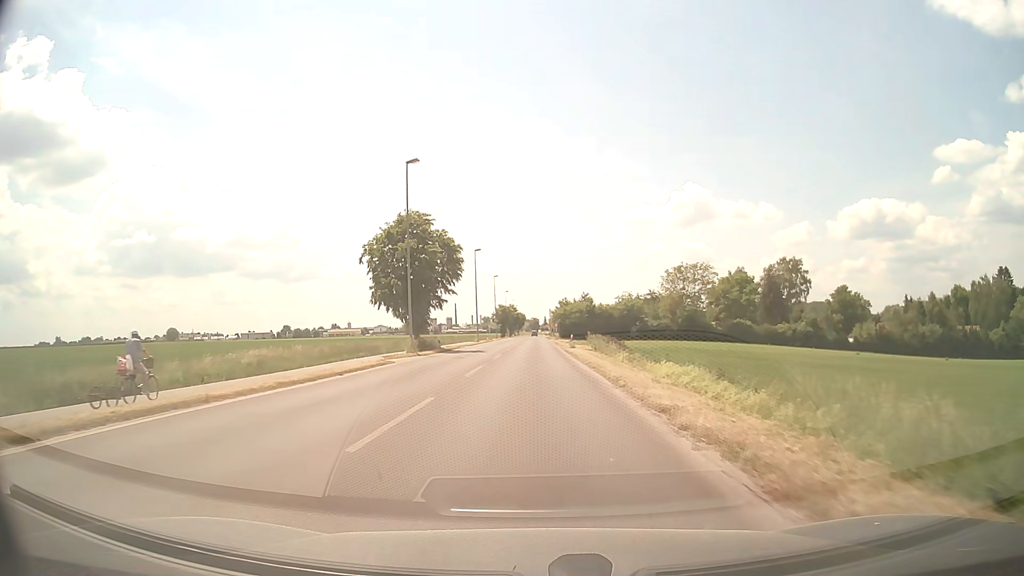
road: secondary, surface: asphalt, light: Day
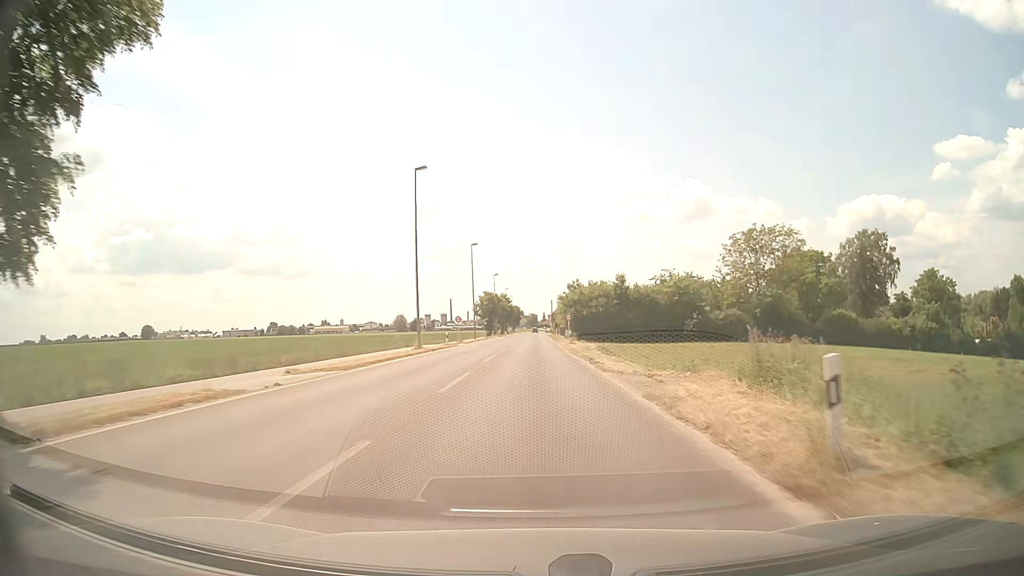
(0.0, +42.3) m; 0°
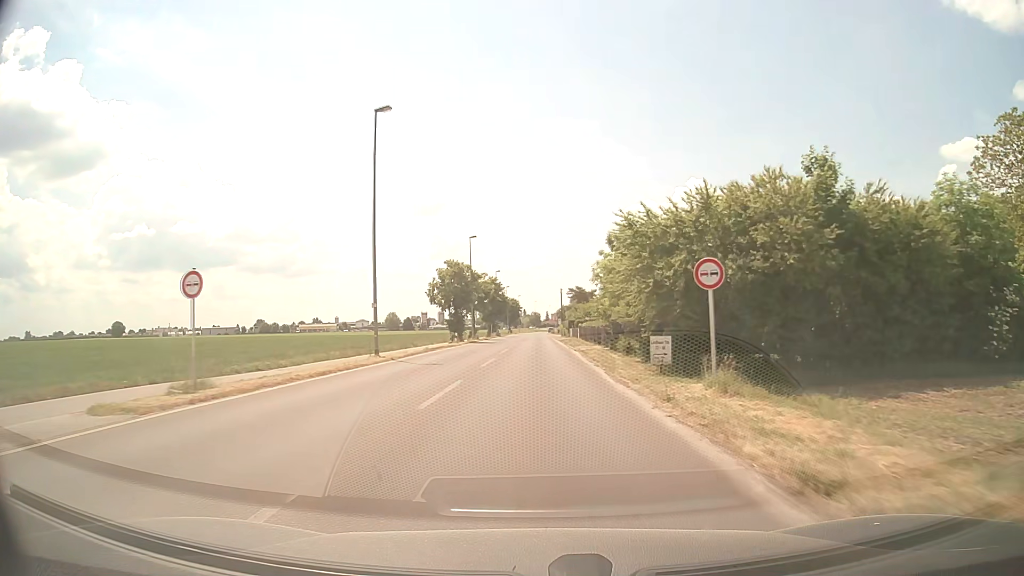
(-0.1, +51.7) m; 0°
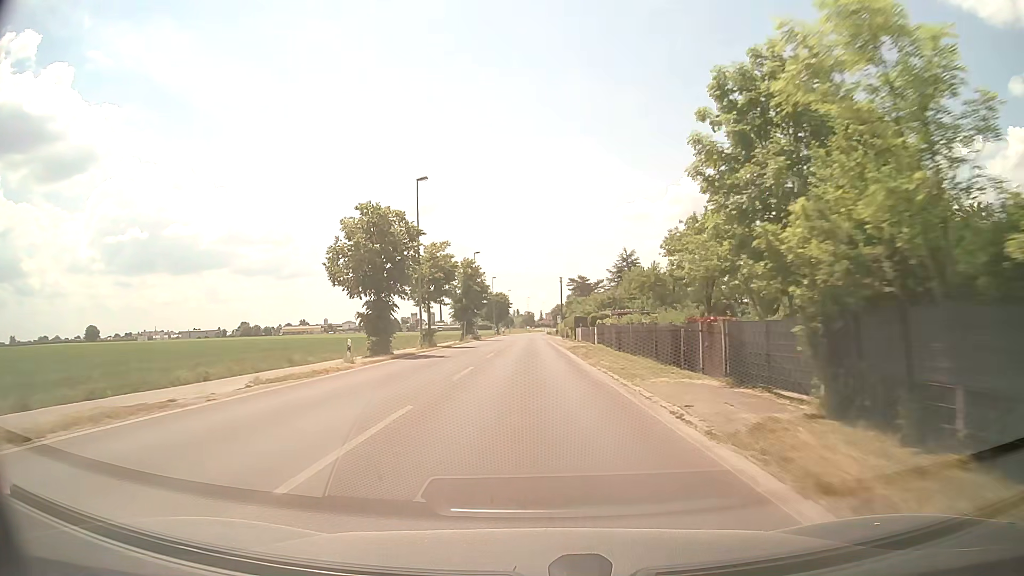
(+0.2, +30.0) m; +1°
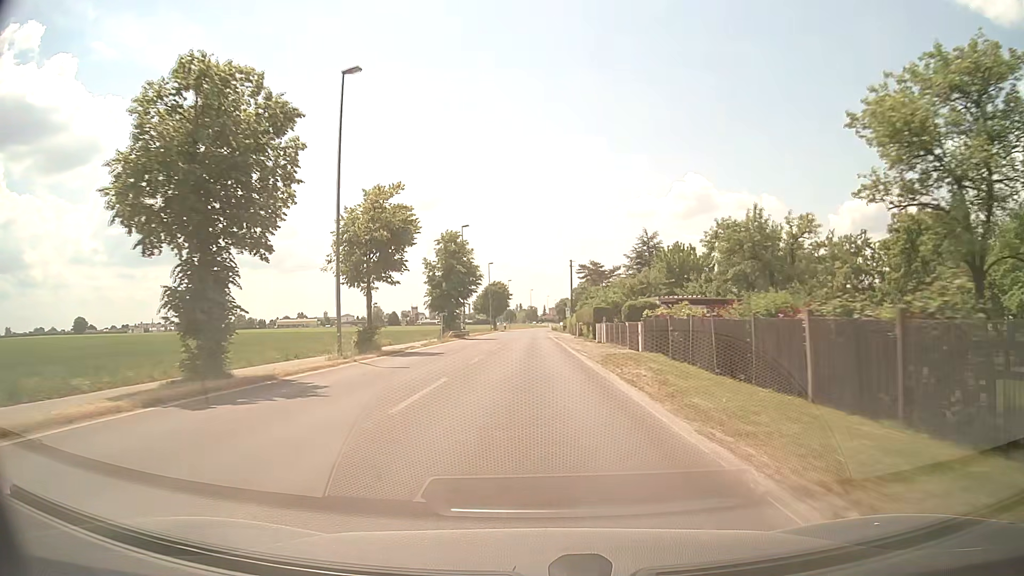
(-0.1, +19.6) m; -1°
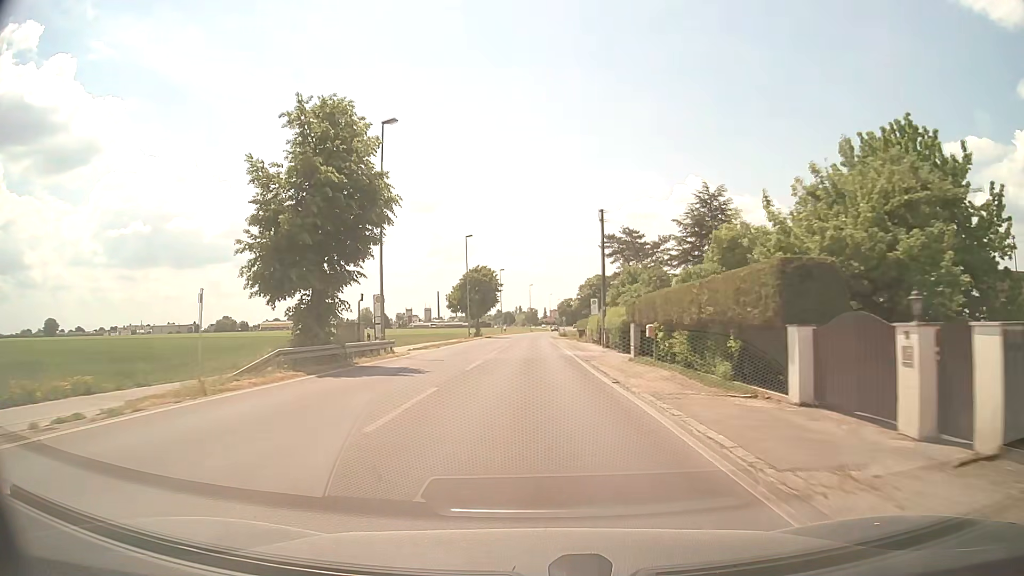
(+0.1, +38.0) m; 0°
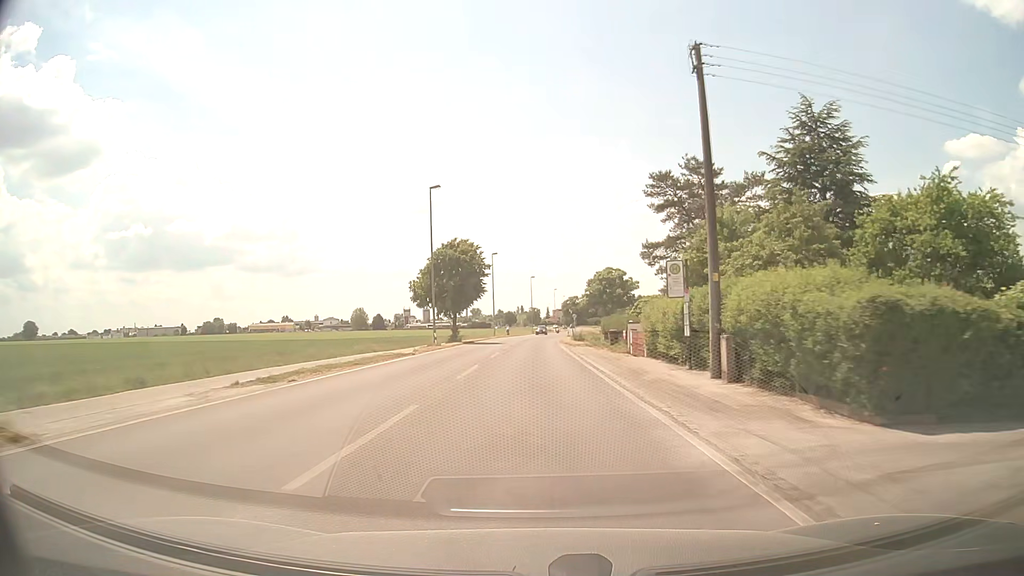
(0.0, +27.3) m; 0°
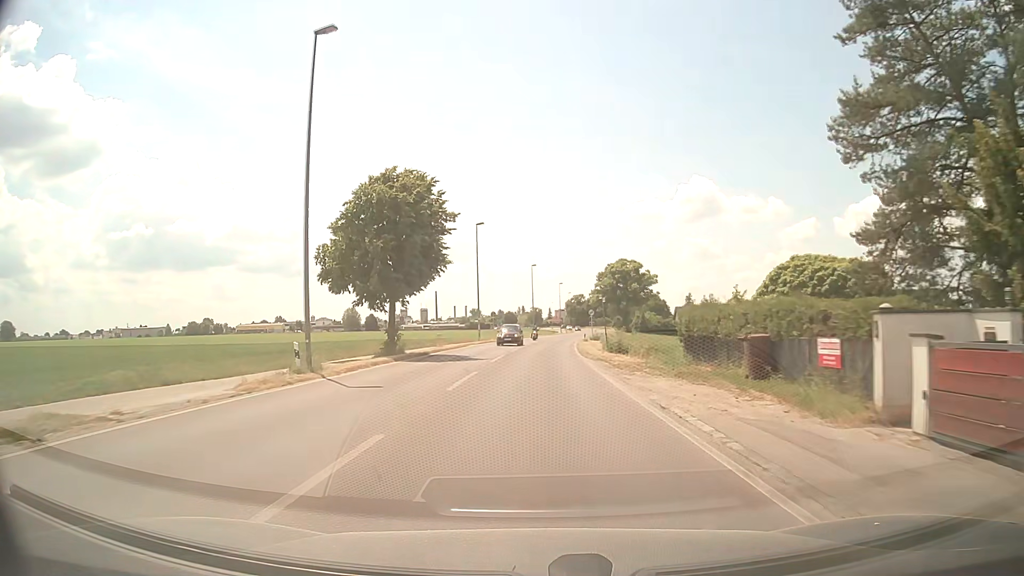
(0.0, +27.7) m; 0°
(0, +10) (0, +20) (0, +30) (+1, +40) (+1, +50) (+2, +60) (+2, +70) (+3, +80) (+5, +90) (+6, +100) m
